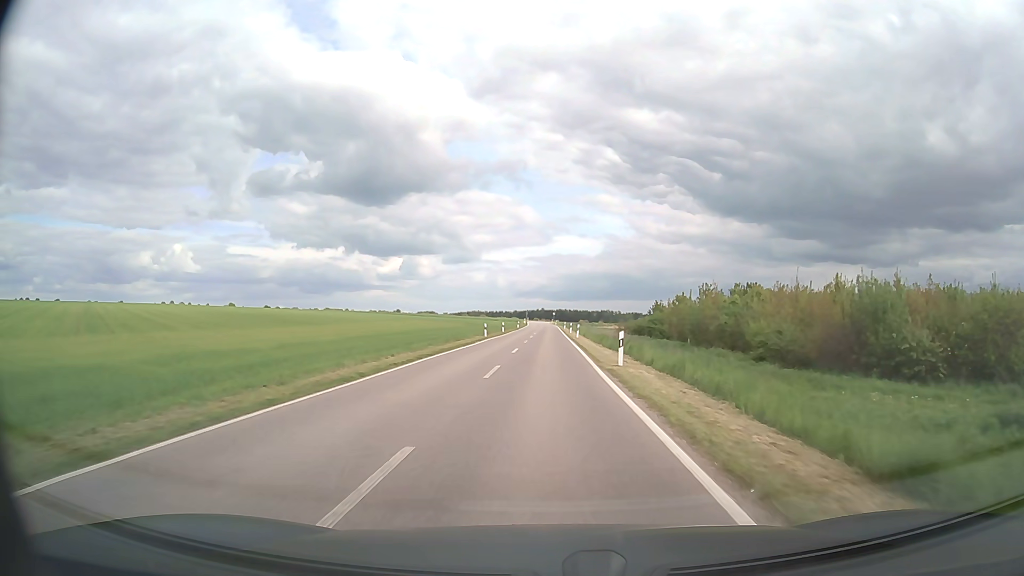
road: unclassified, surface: asphalt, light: Day
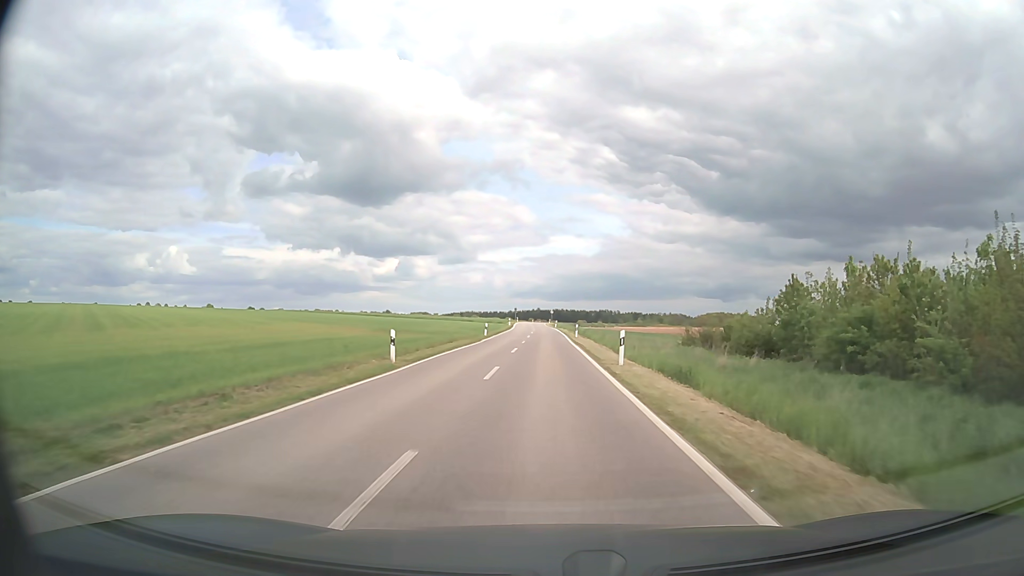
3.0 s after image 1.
(0.0, +49.7) m; 0°
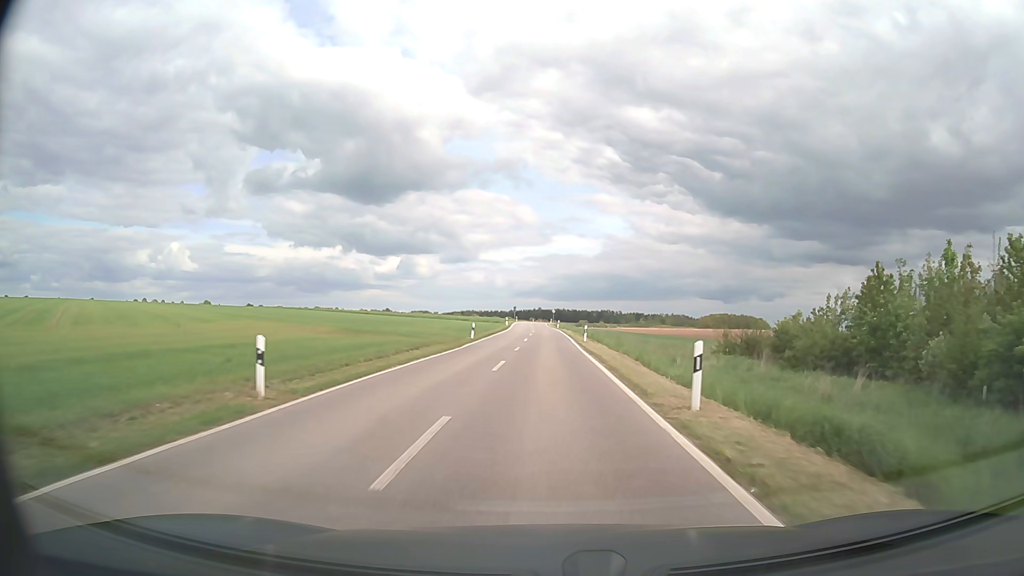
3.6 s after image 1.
(0.0, +10.2) m; 0°
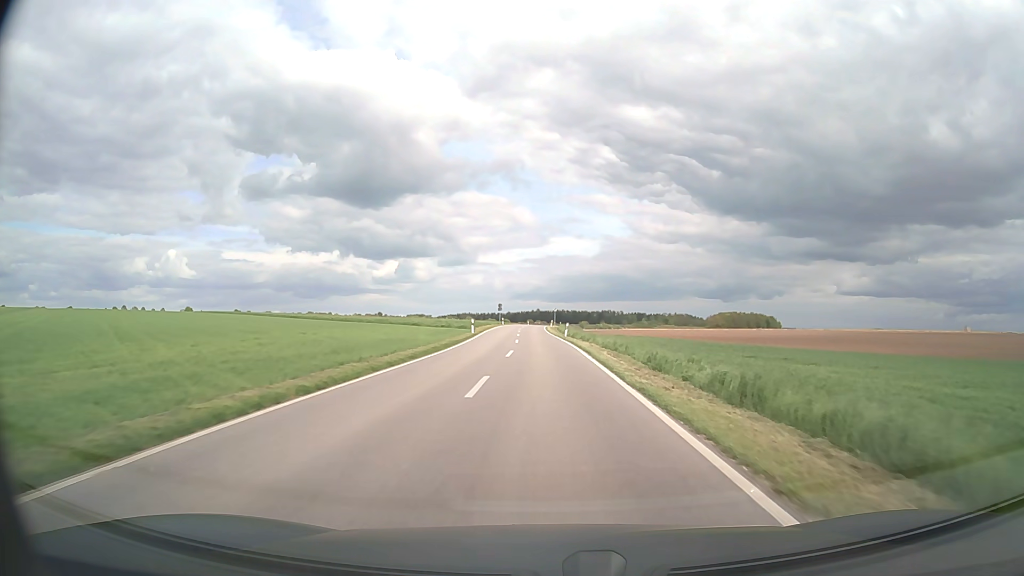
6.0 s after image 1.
(+0.1, +41.8) m; 0°
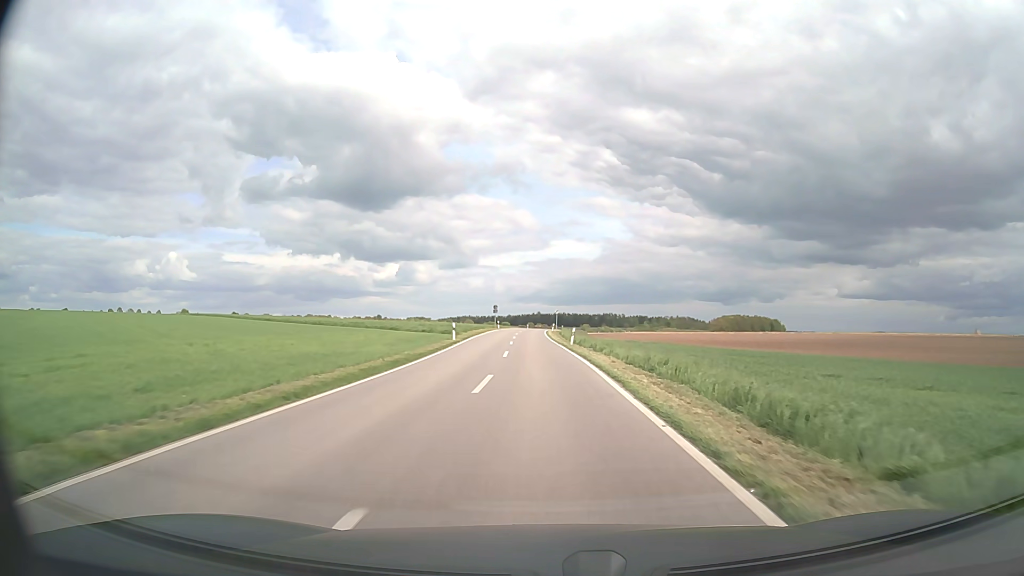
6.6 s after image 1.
(0.0, +10.7) m; 0°
